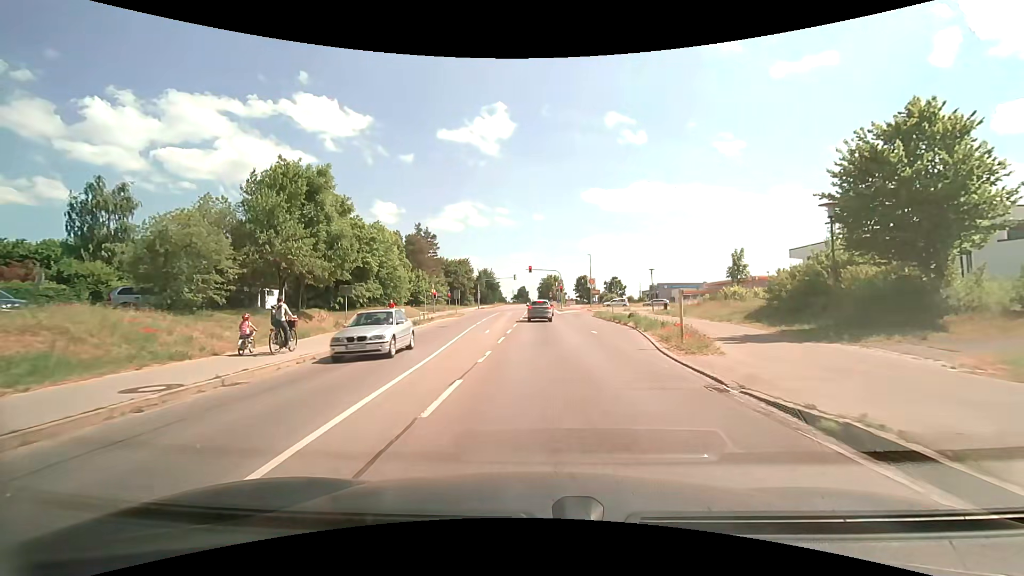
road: secondary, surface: asphalt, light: Day
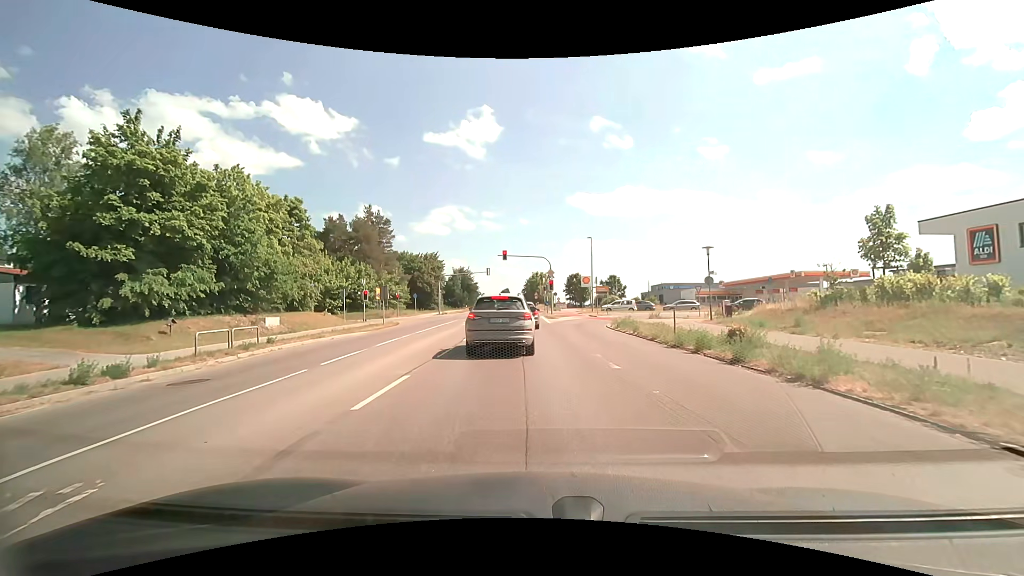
(+0.7, +23.6) m; +1°
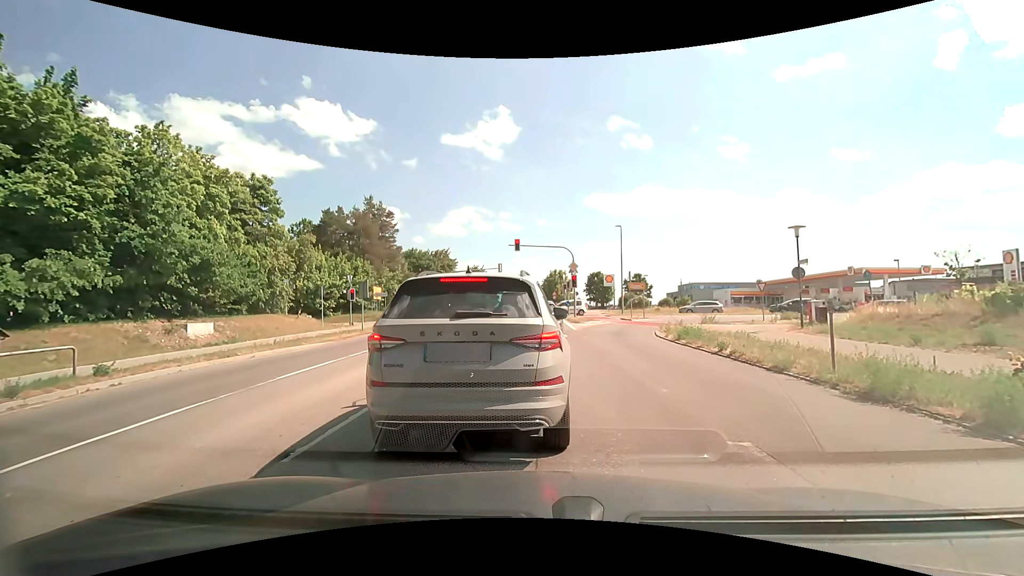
(-0.1, +8.2) m; -1°
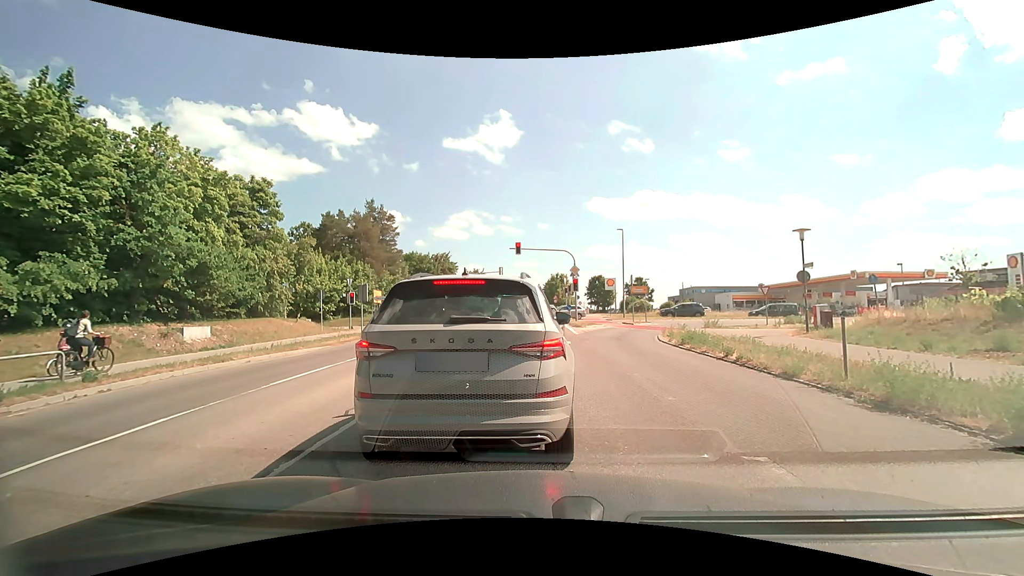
(0.0, +0.4) m; 0°
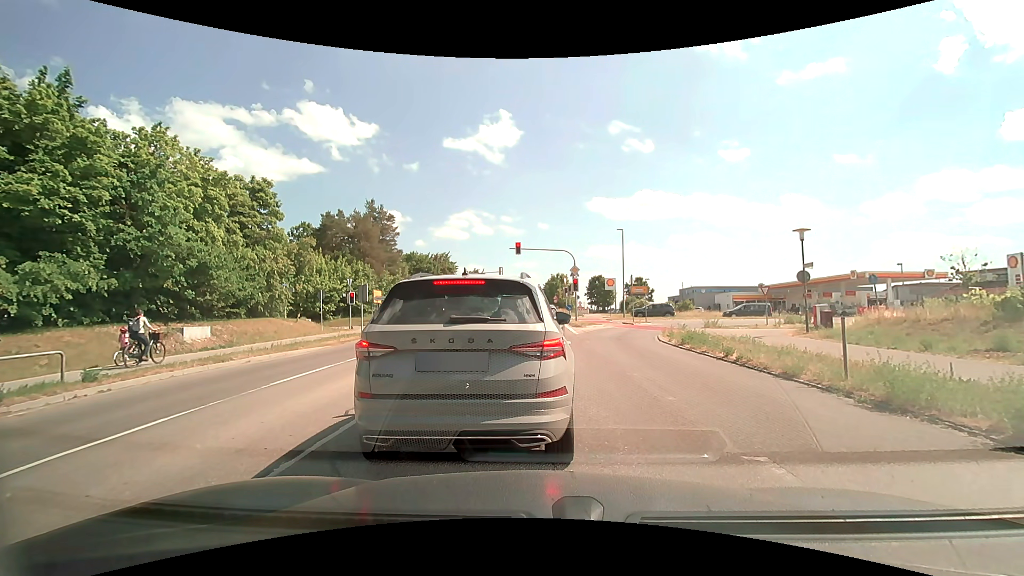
(0.0, 0.0) m; 0°
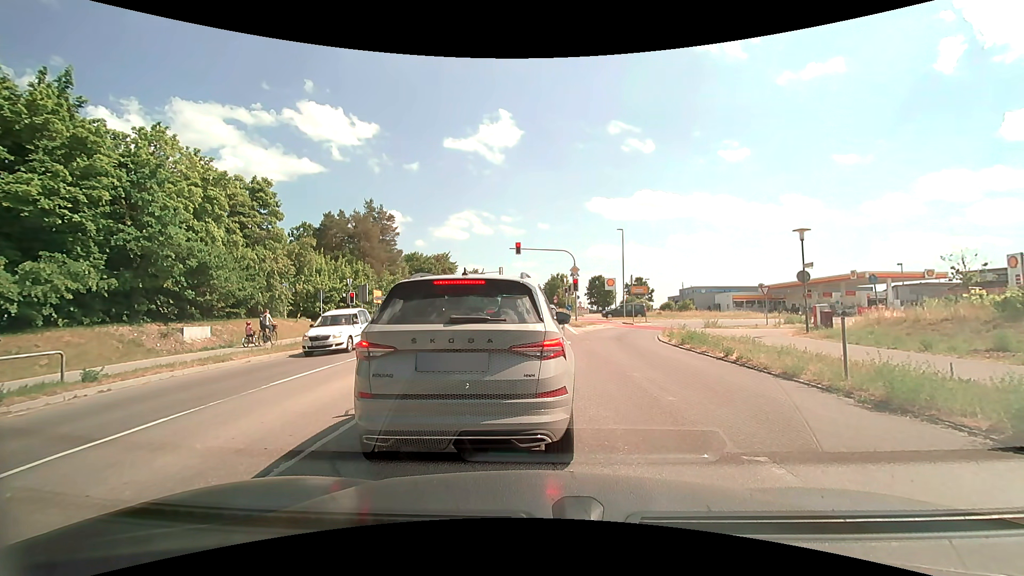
(0.0, 0.0) m; 0°
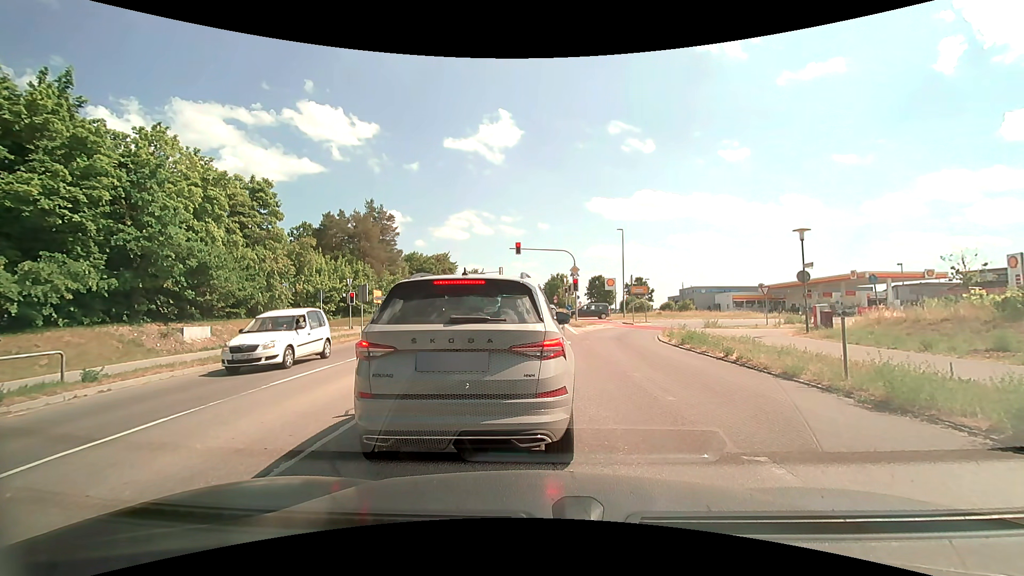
(0.0, 0.0) m; 0°
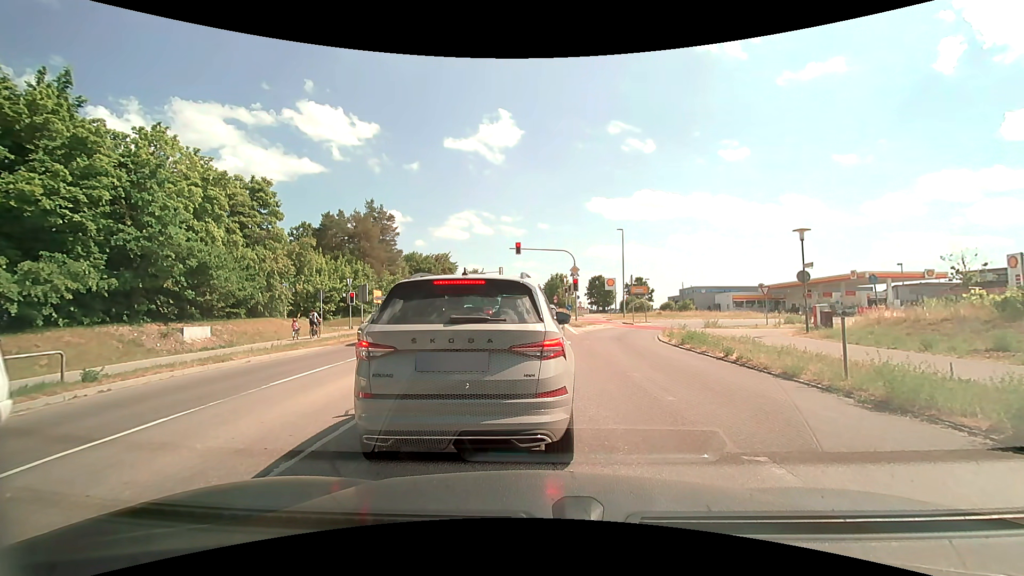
(0.0, 0.0) m; 0°
(0, +10) (-1, +20) (-1, +30) (-1, +40) (-1, +50) (-1, +60) (-1, +70) (-1, +80) (-1, +90) (-1, +100) m
